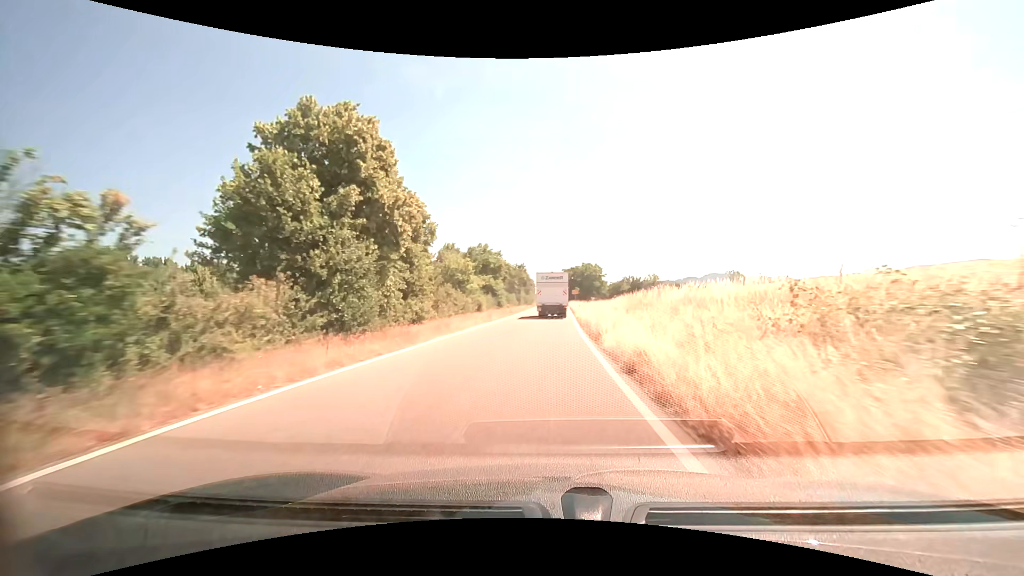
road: trunk_link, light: Day
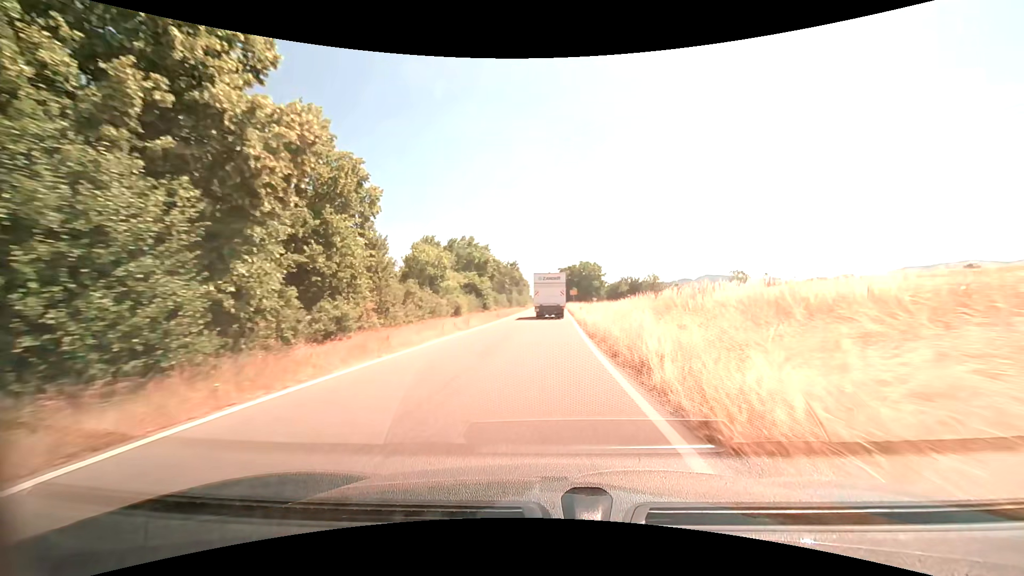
(0.0, +8.5) m; +1°
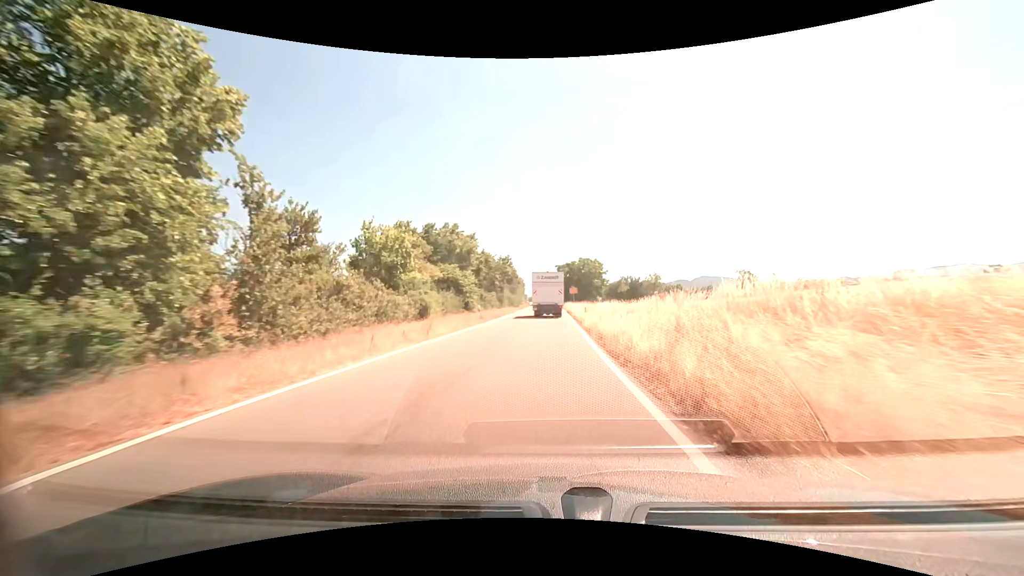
(0.0, +8.4) m; 0°
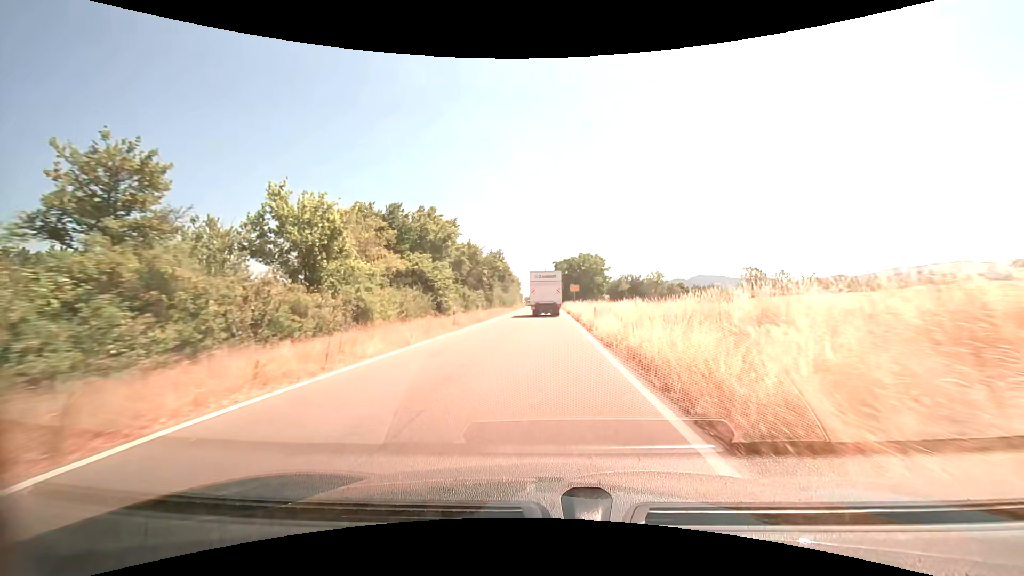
(0.0, +8.2) m; +1°
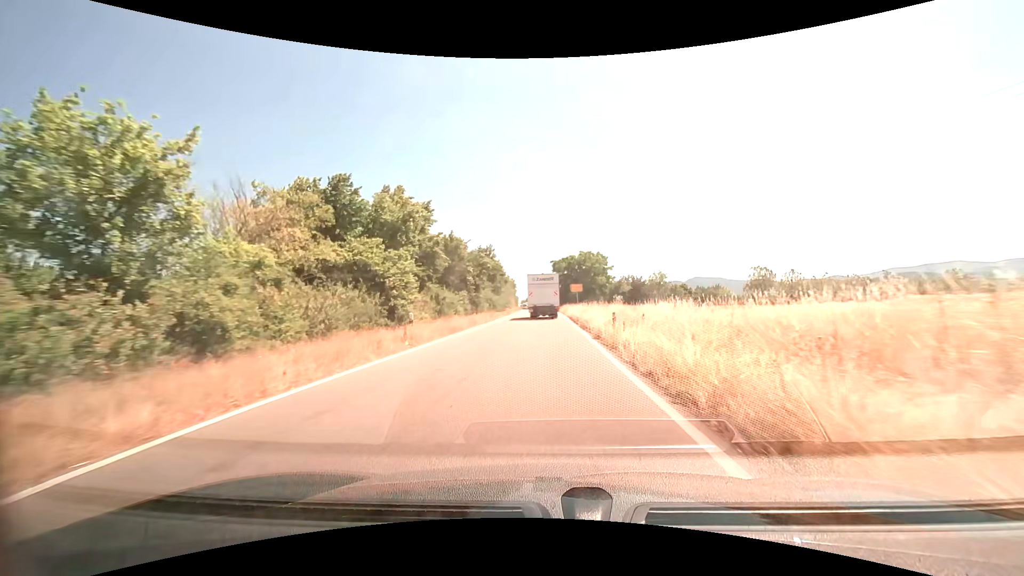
(0.0, +7.9) m; 0°
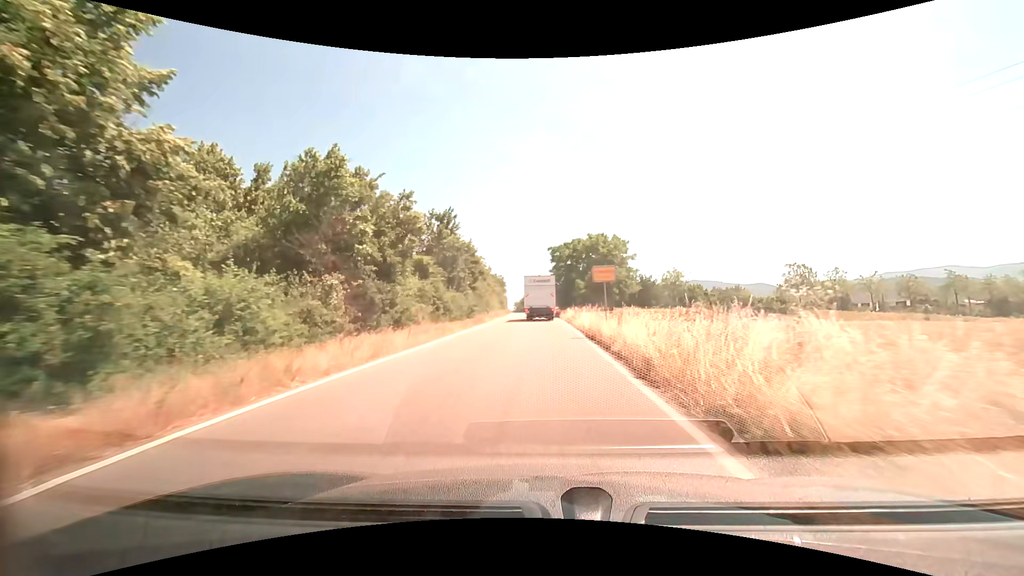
(+0.1, +22.4) m; 0°
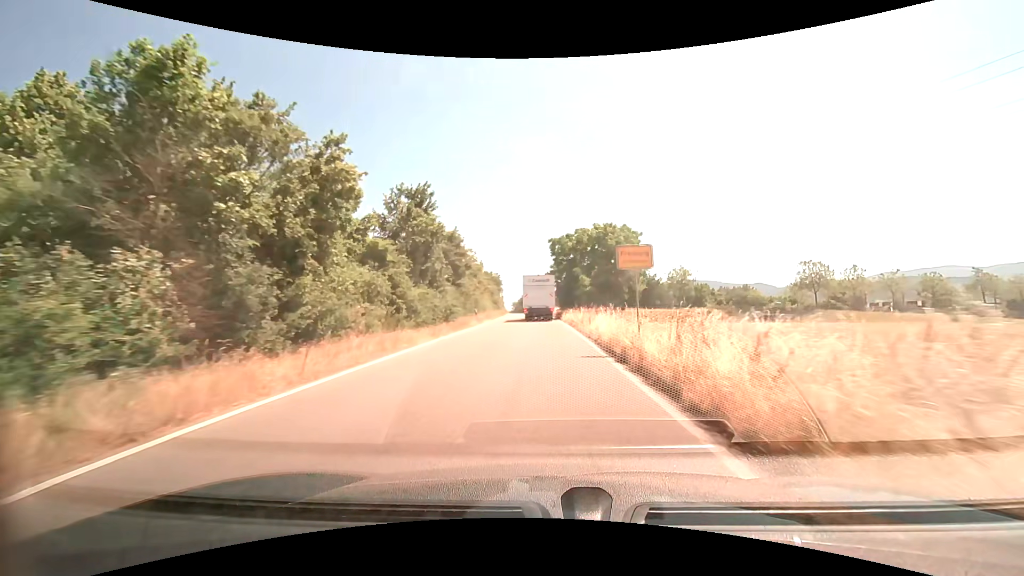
(0.0, +7.2) m; 0°
